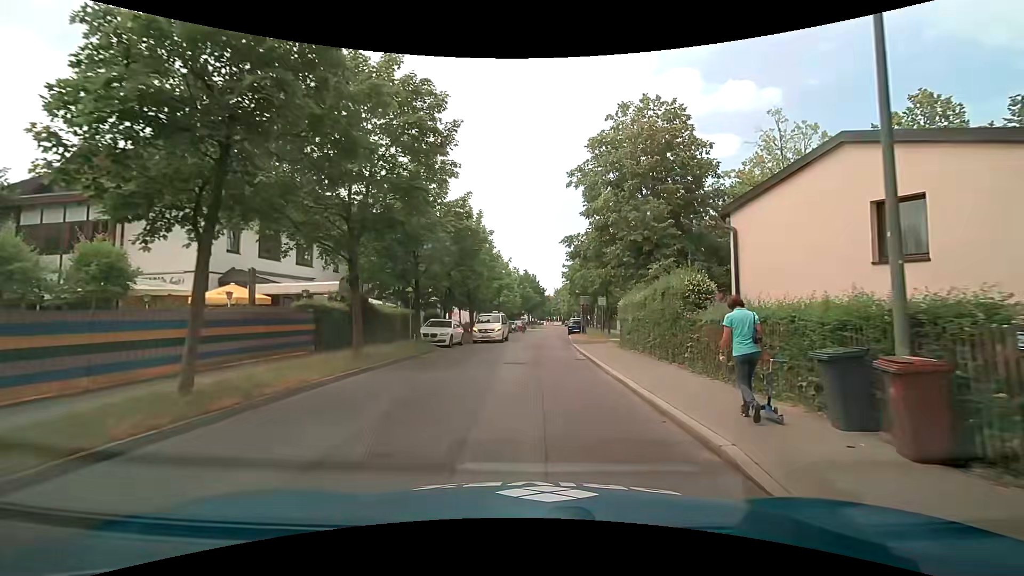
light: Day
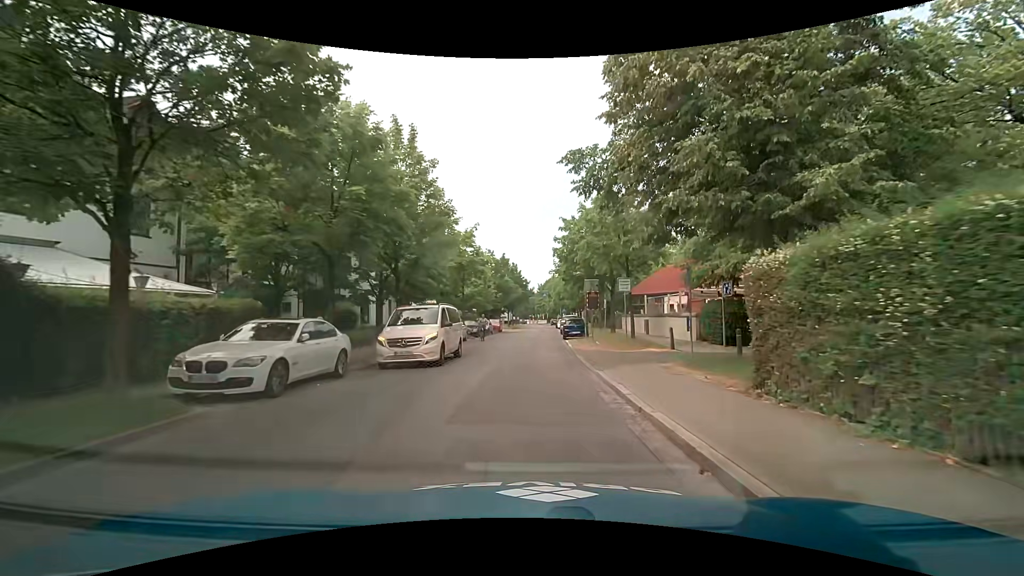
(+0.6, +16.4) m; +3°
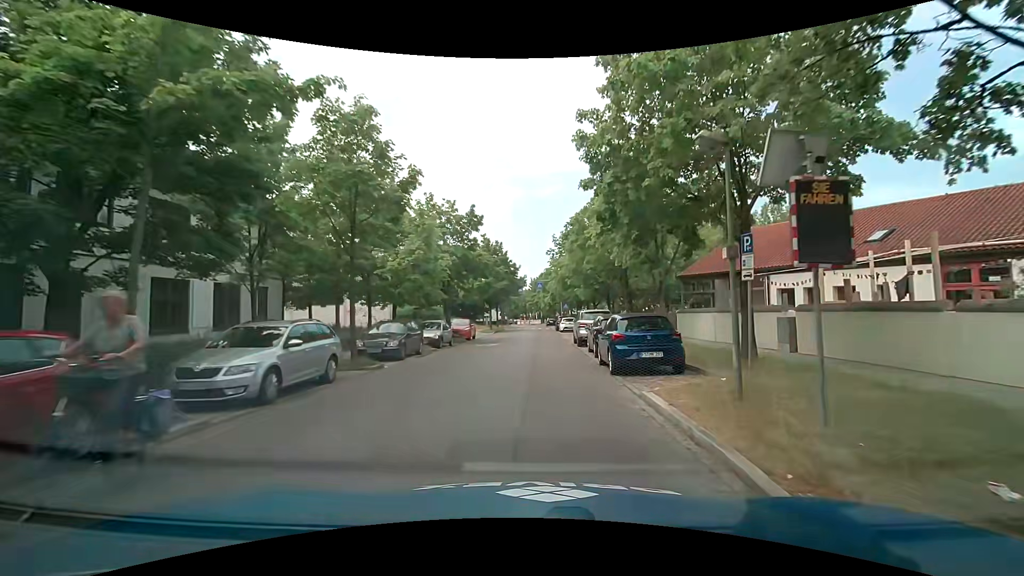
(+0.2, +22.2) m; +1°
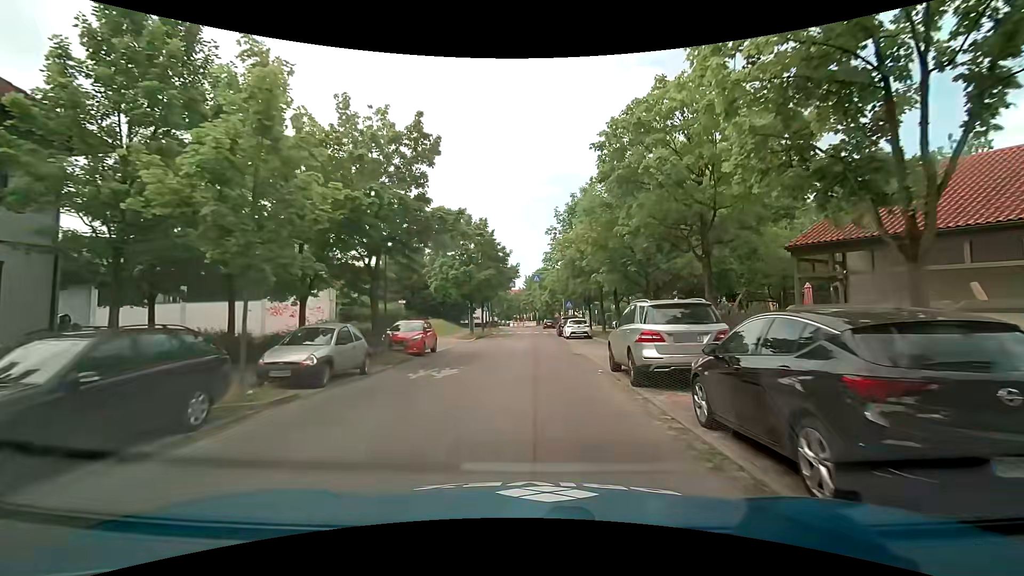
(-0.1, +13.7) m; -1°
